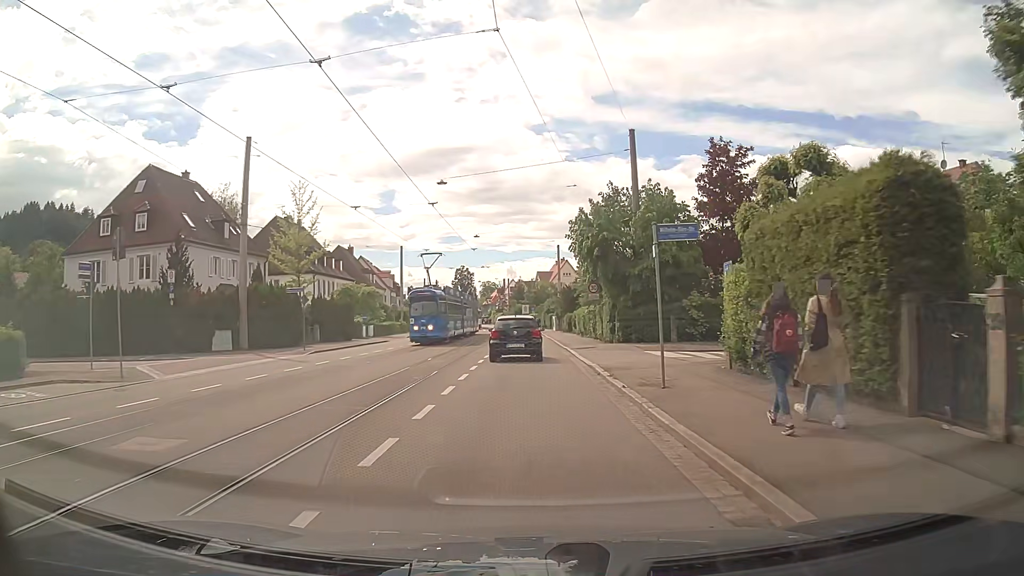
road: tertiary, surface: asphalt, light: Day
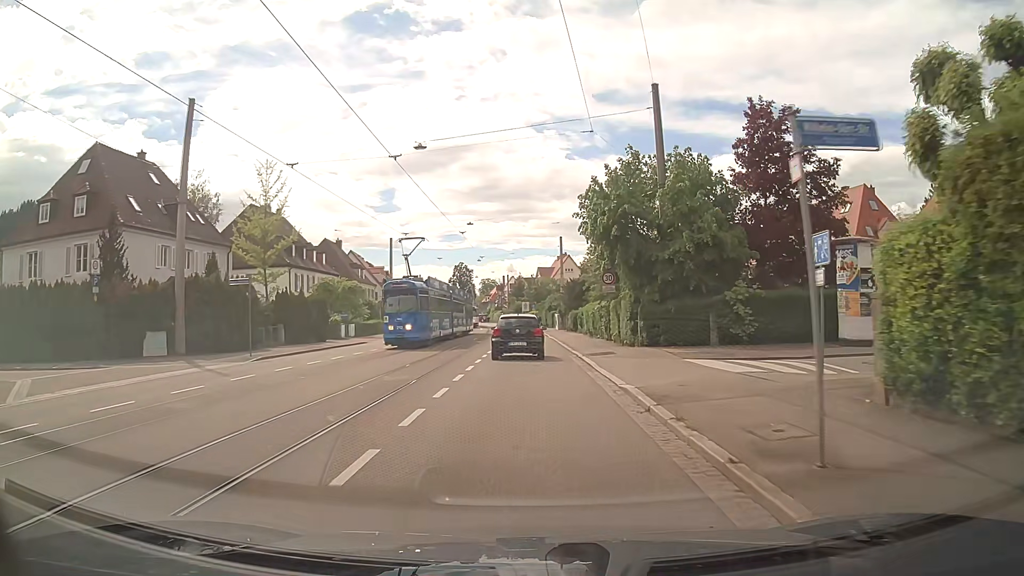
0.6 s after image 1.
(0.0, +6.9) m; +1°
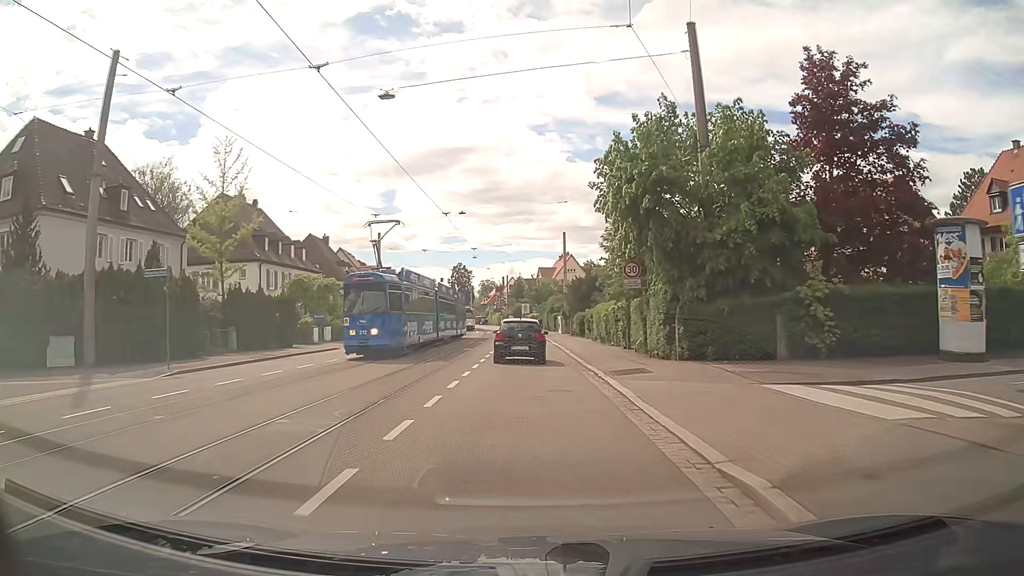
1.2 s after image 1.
(-0.1, +6.8) m; -1°
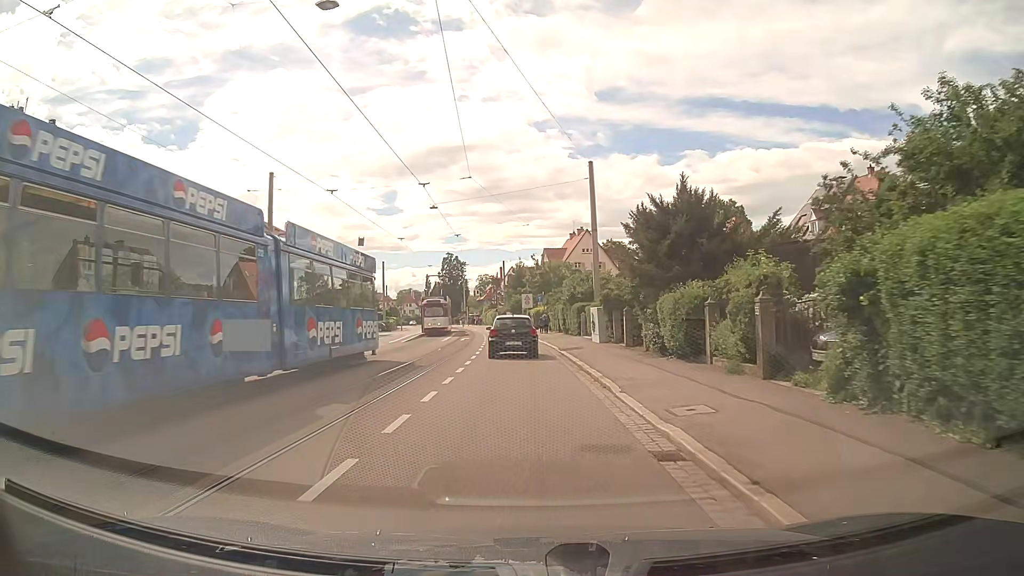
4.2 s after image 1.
(+0.1, +32.6) m; 0°
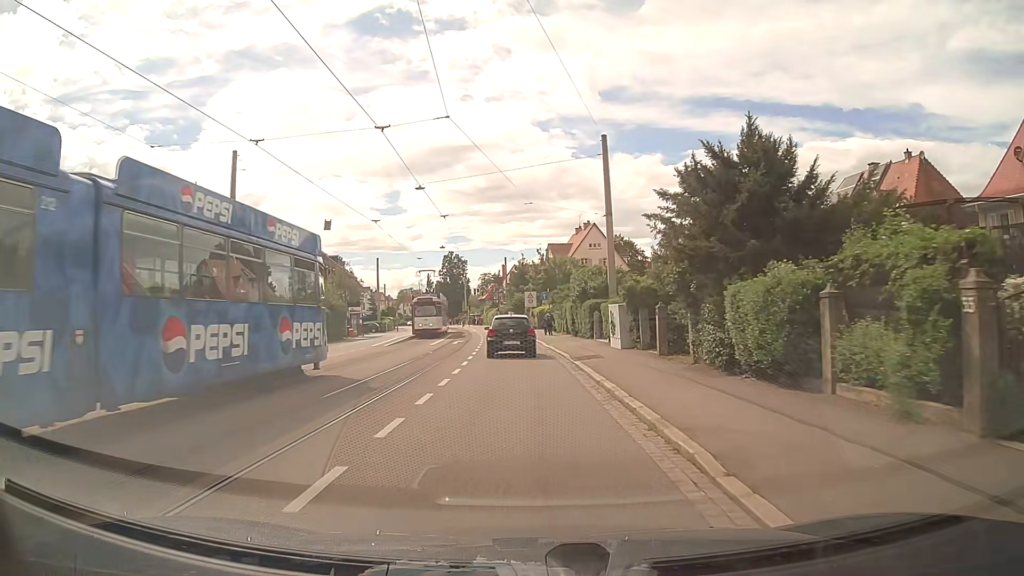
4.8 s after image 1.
(0.0, +6.3) m; 0°
